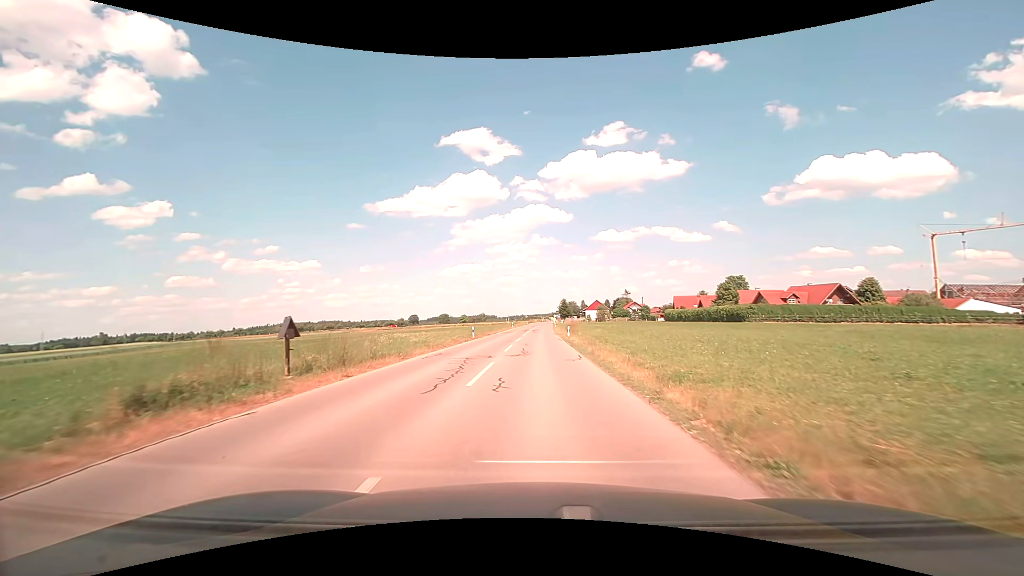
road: tertiary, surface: asphalt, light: Day
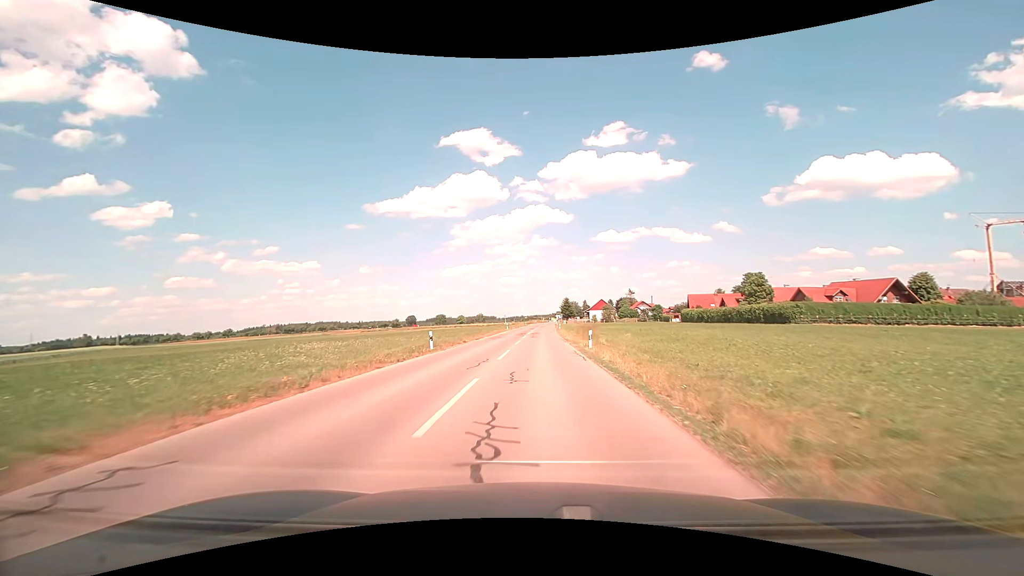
(0.0, +16.7) m; 0°
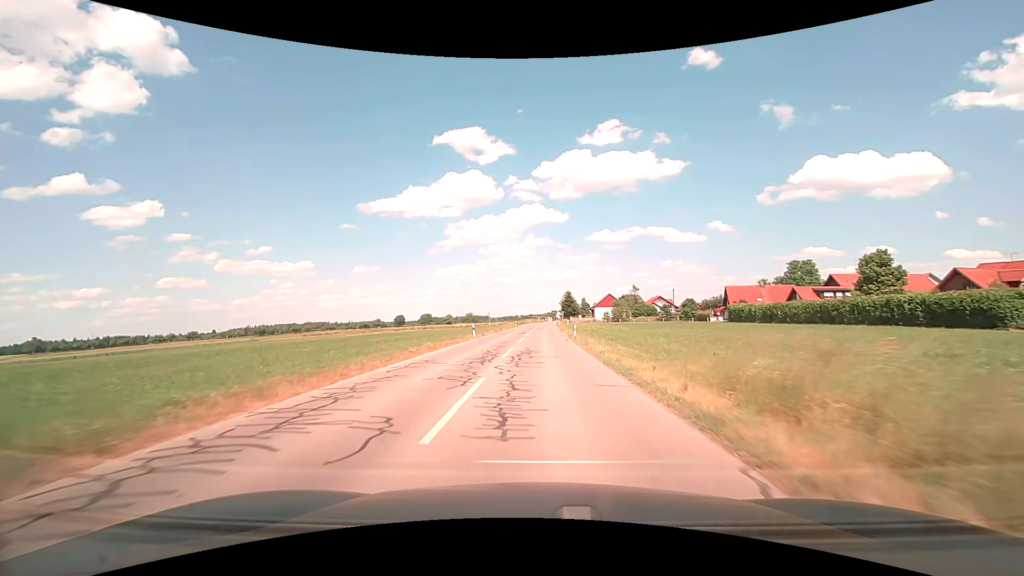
(+0.1, +36.4) m; +1°
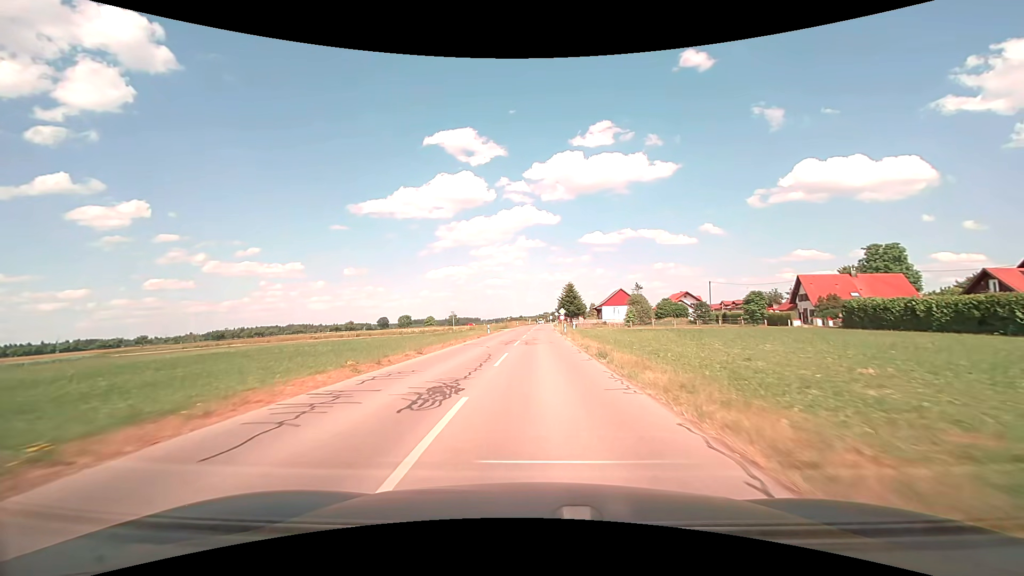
(+0.3, +38.8) m; +1°
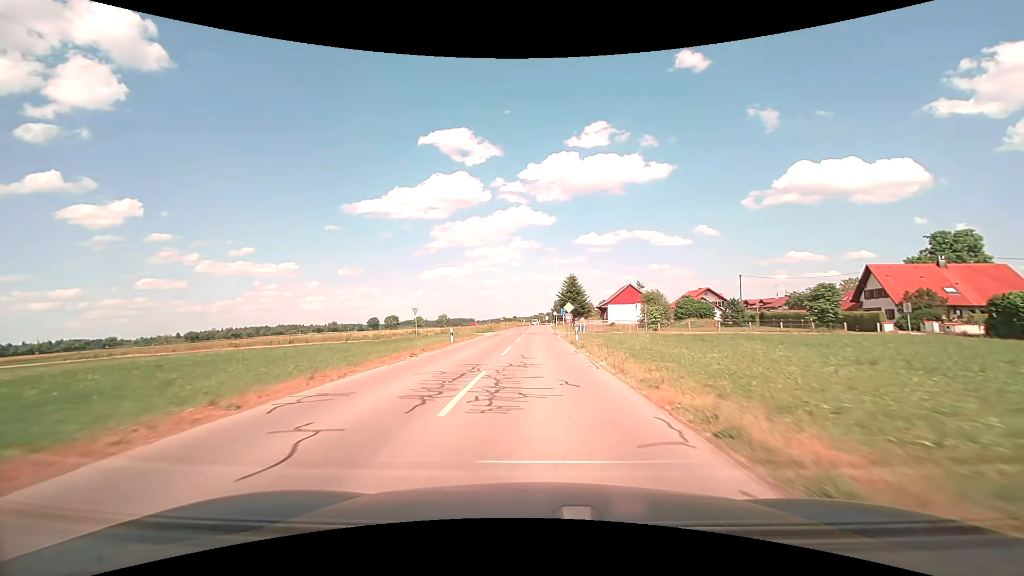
(+0.1, +19.7) m; +1°
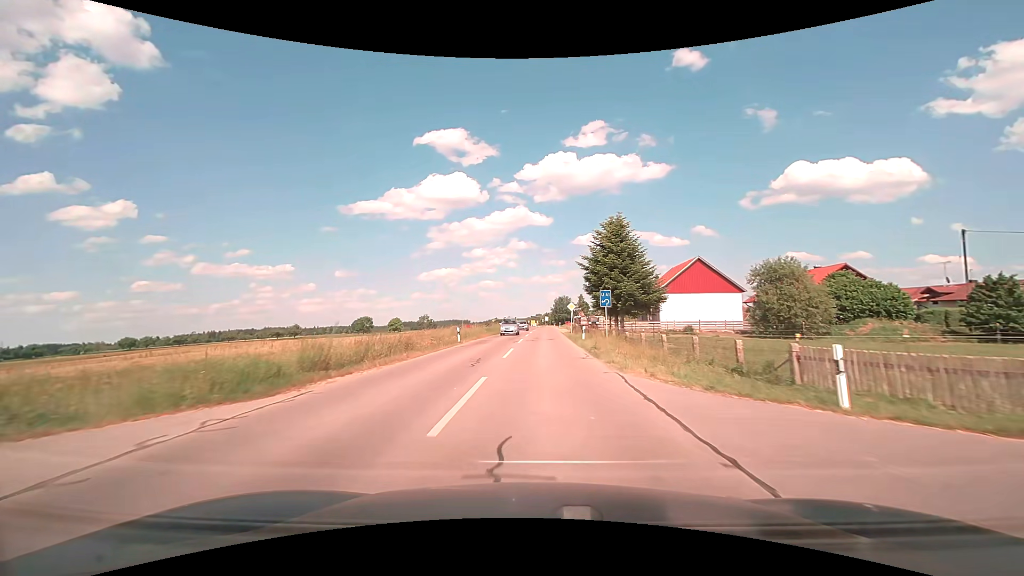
(+0.2, +49.1) m; 0°
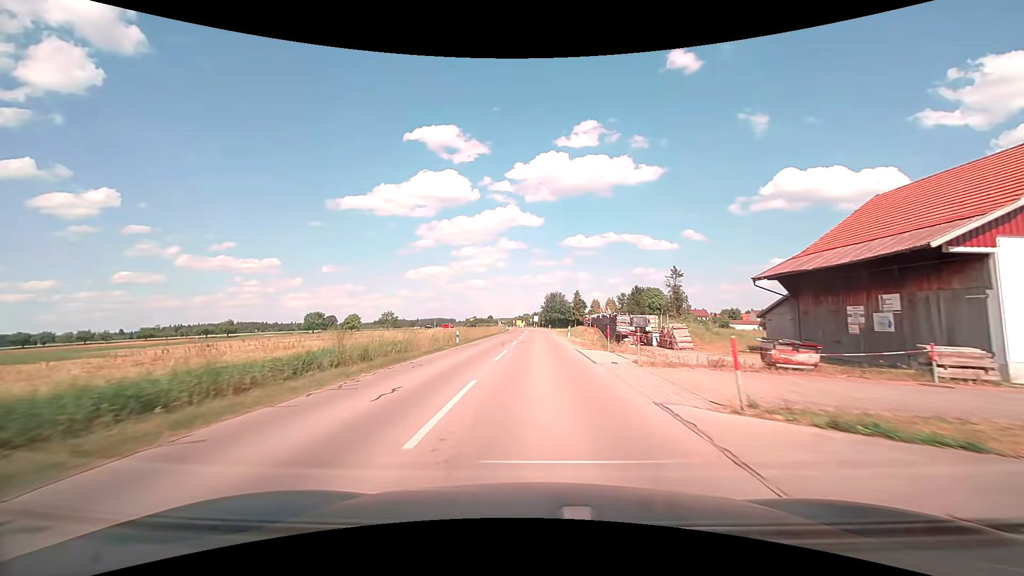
(+0.4, +48.3) m; +1°
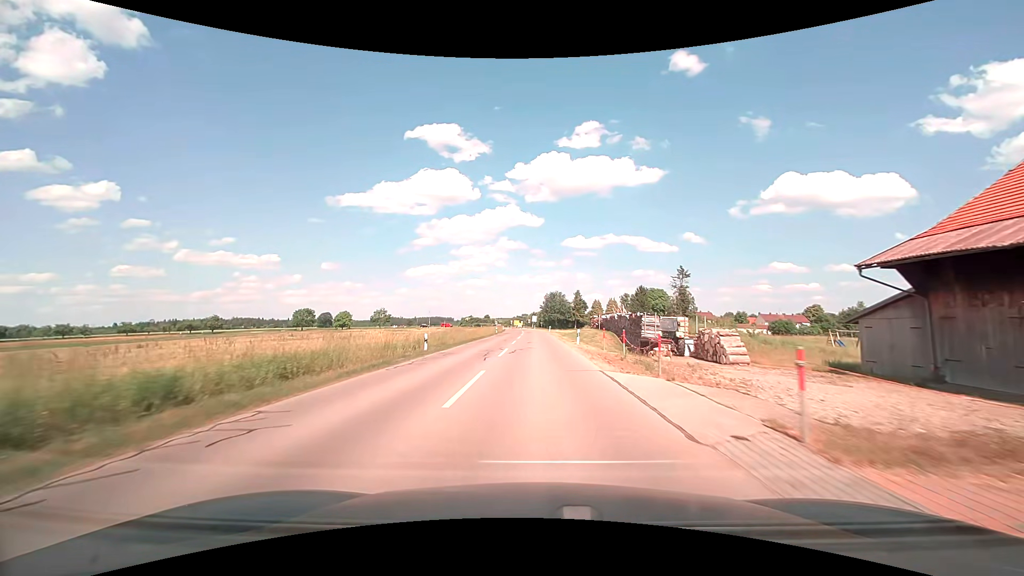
(0.0, +9.5) m; 0°
(0, +10) (0, +20) (0, +30) (0, +40) (0, +50) (0, +60) (0, +70) (0, +80) (0, +90) (-1, +100) m
